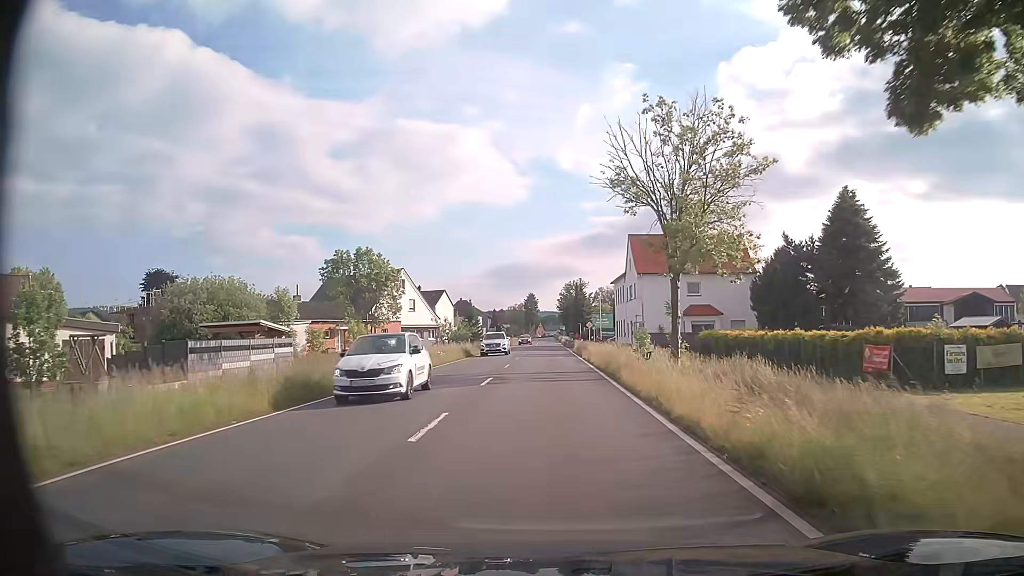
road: primary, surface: asphalt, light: Day
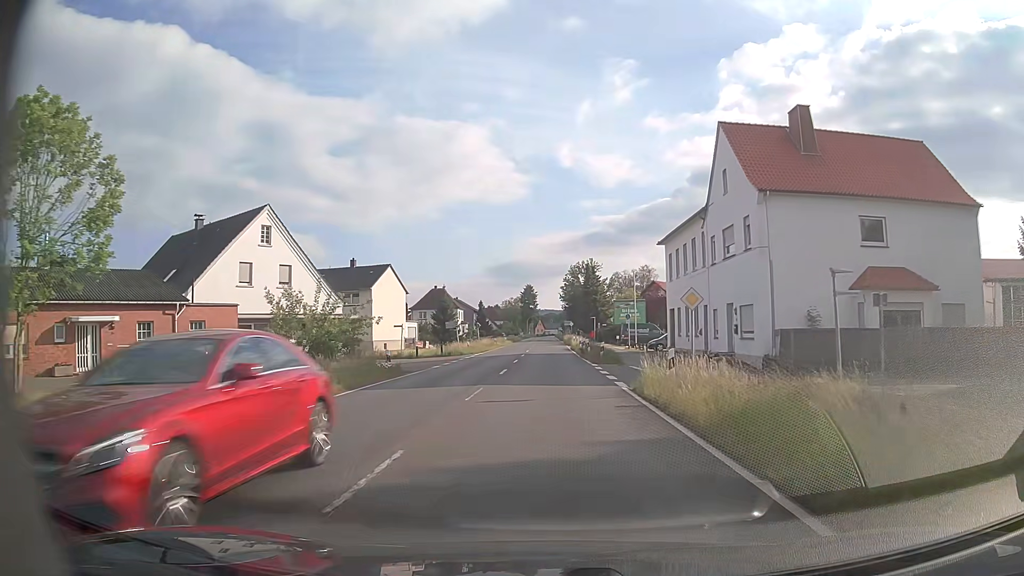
(+0.4, +40.4) m; +1°
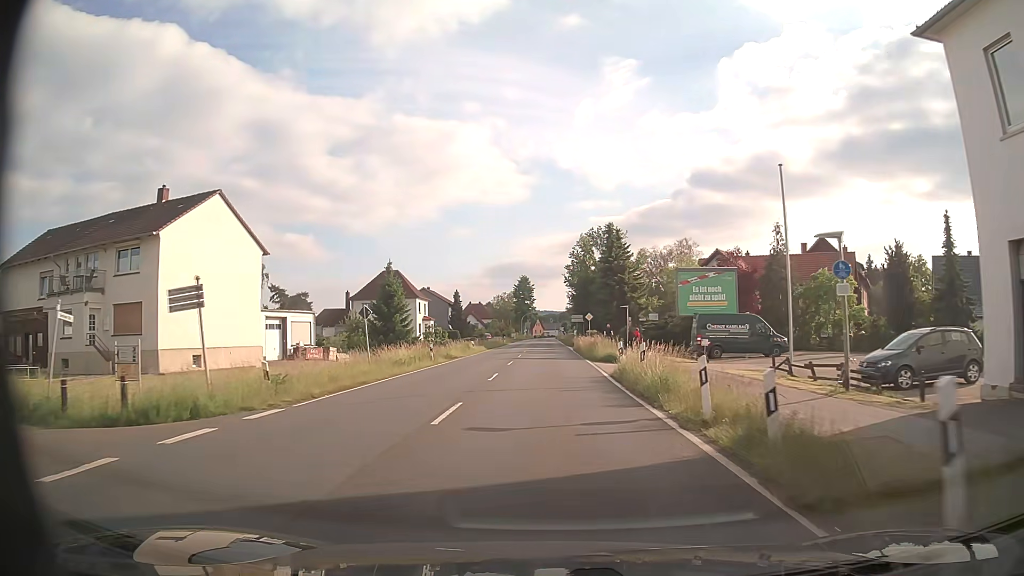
(0.0, +40.6) m; 0°
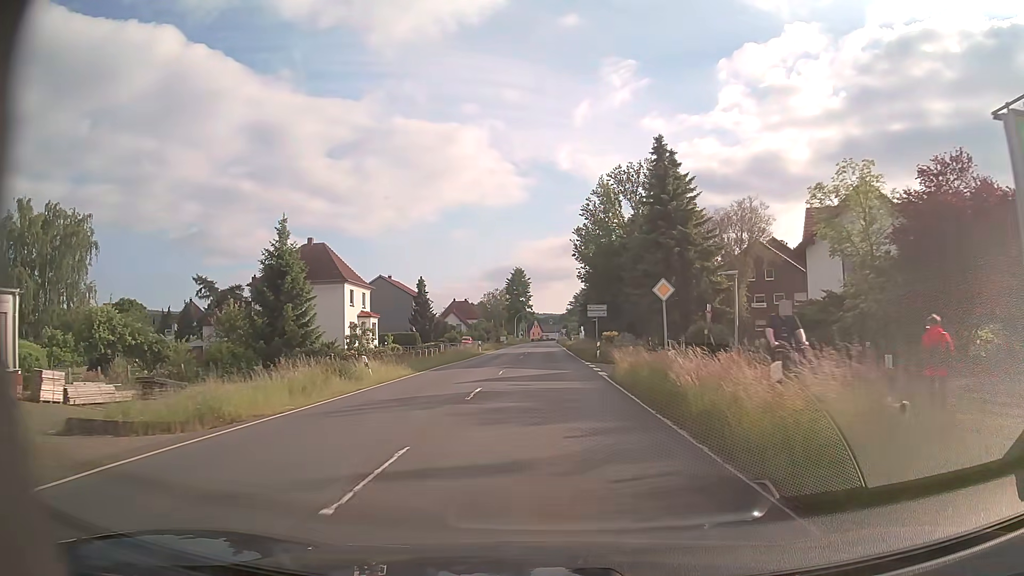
(+0.1, +32.3) m; 0°
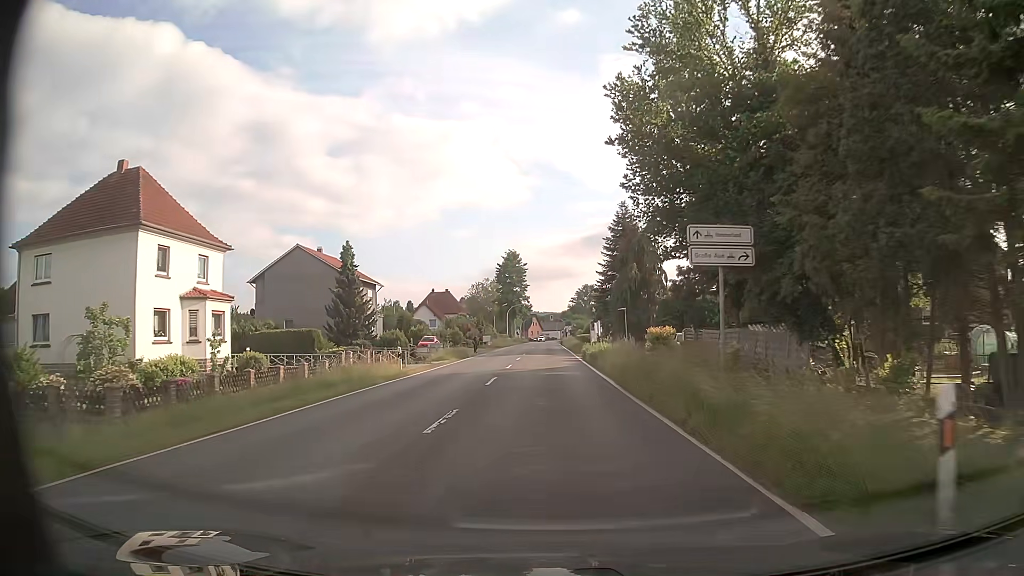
(0.0, +32.2) m; 0°
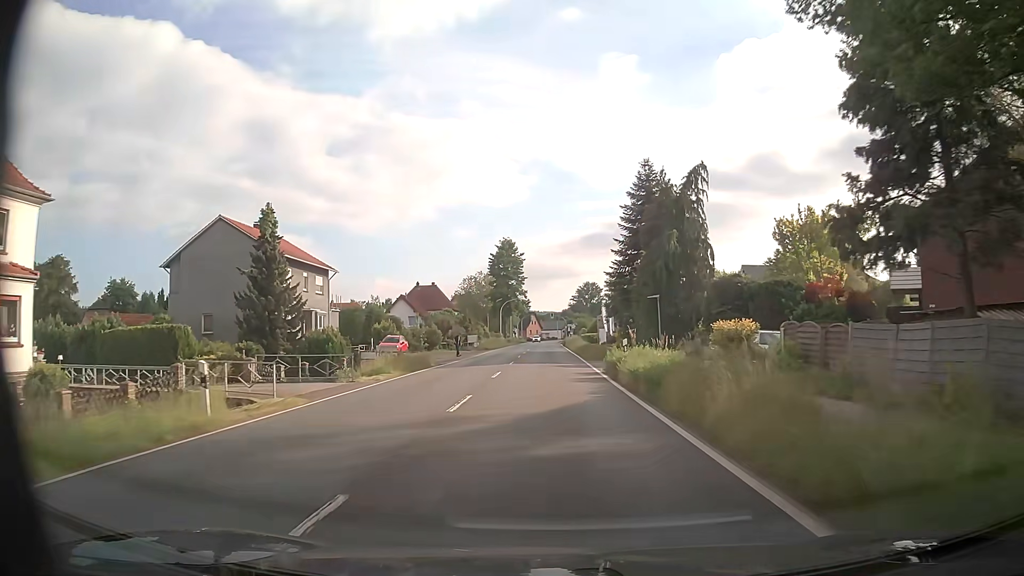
(-0.1, +16.1) m; -1°
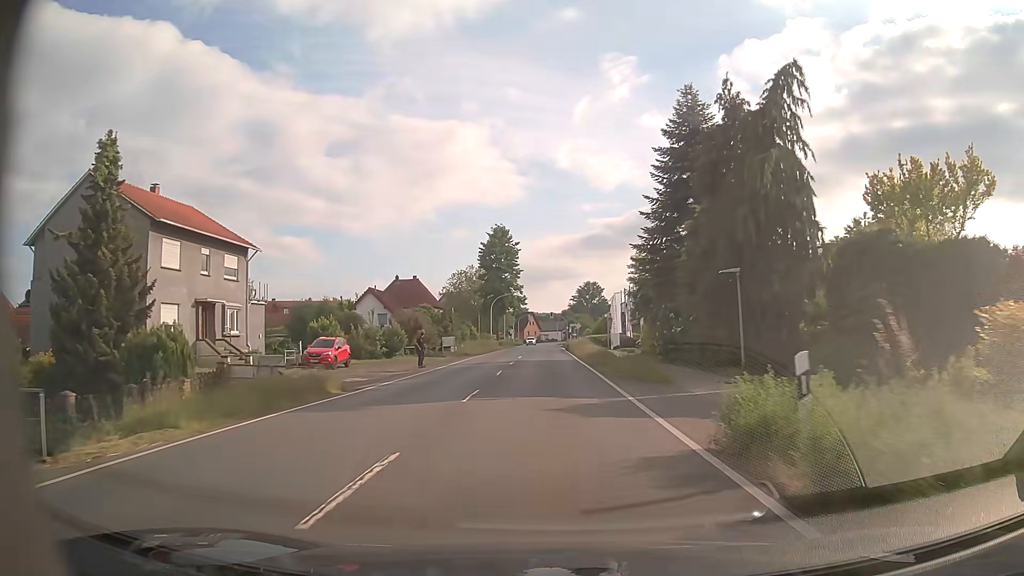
(+0.2, +16.1) m; +1°
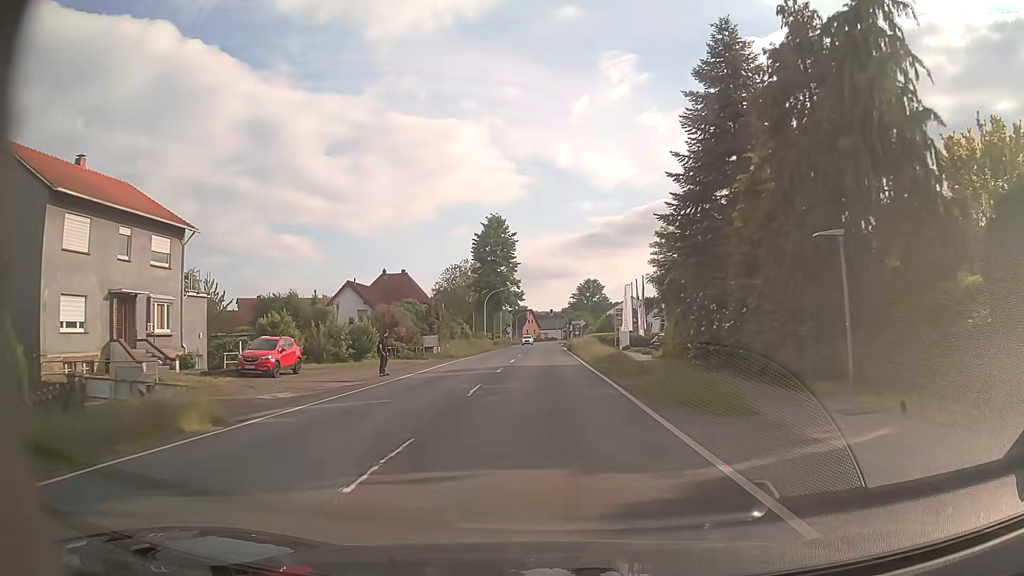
(0.0, +8.1) m; 0°
(0, +10) (0, +20) (0, +30) (0, +40) (0, +50) (0, +60) (0, +70) (0, +80) (0, +90) (0, +100) m
